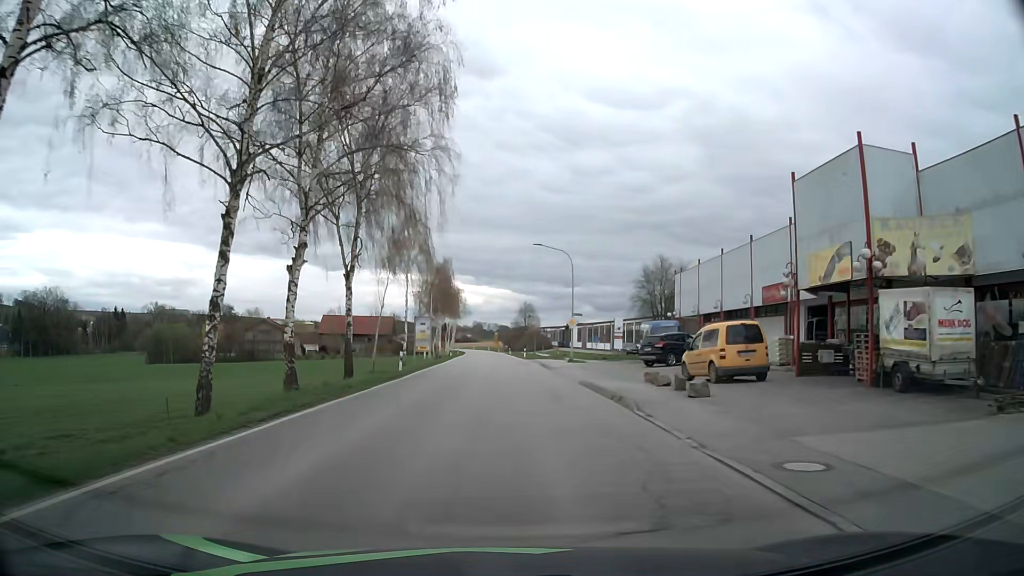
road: secondary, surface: asphalt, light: Day
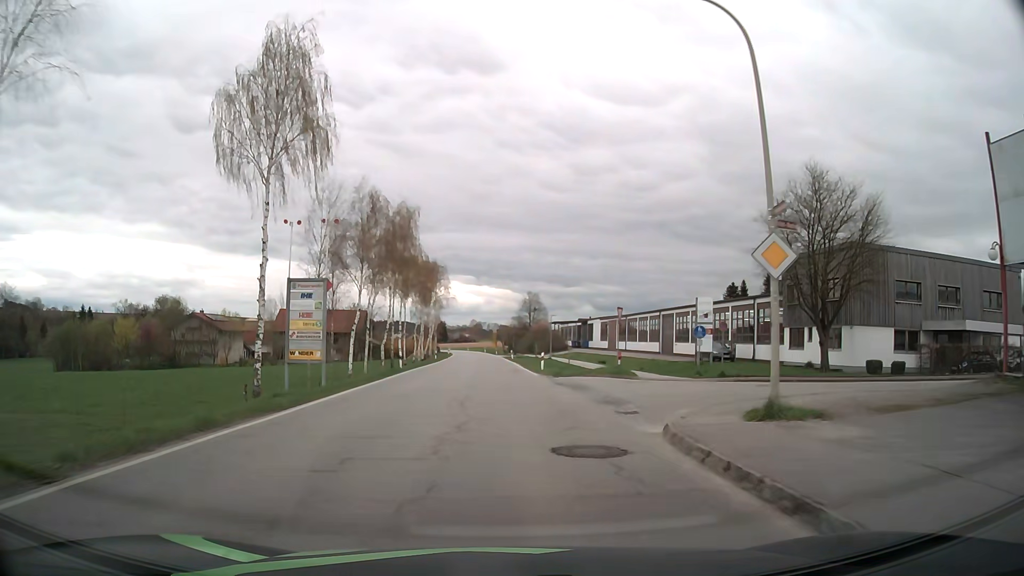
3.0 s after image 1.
(+0.2, +34.7) m; 0°
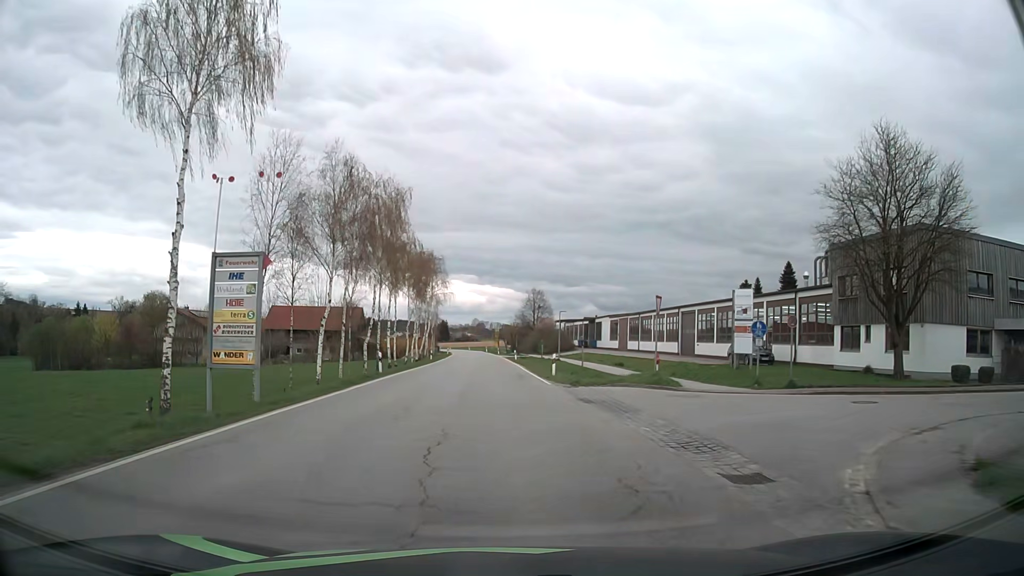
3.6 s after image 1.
(0.0, +7.0) m; 0°
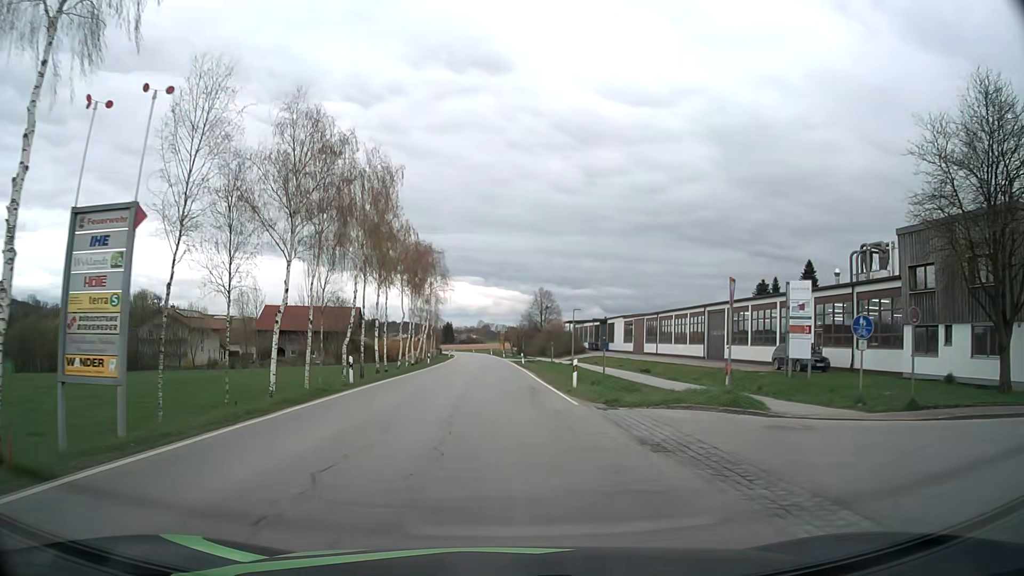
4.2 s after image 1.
(0.0, +7.0) m; -1°
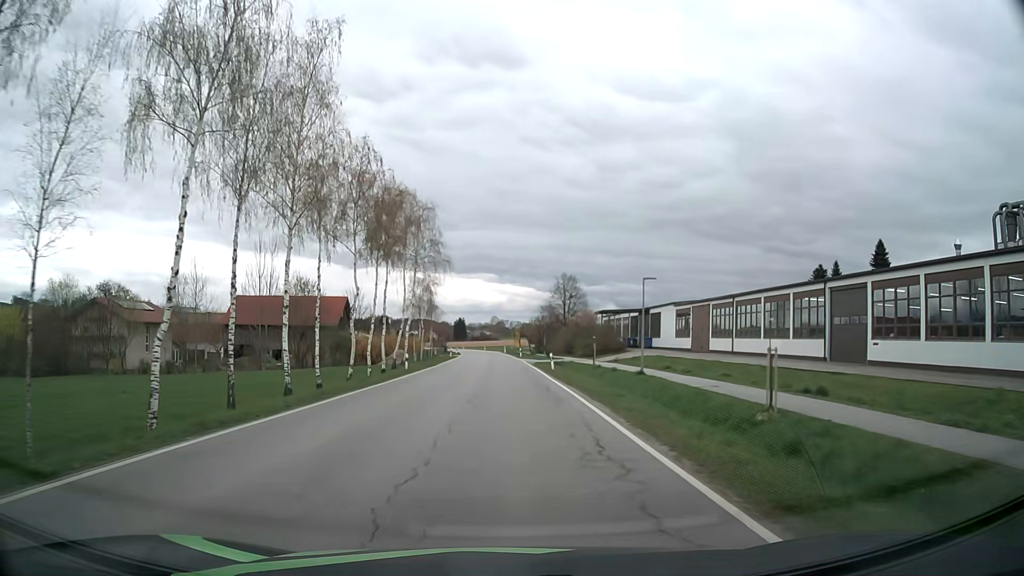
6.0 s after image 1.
(-0.2, +21.3) m; -1°
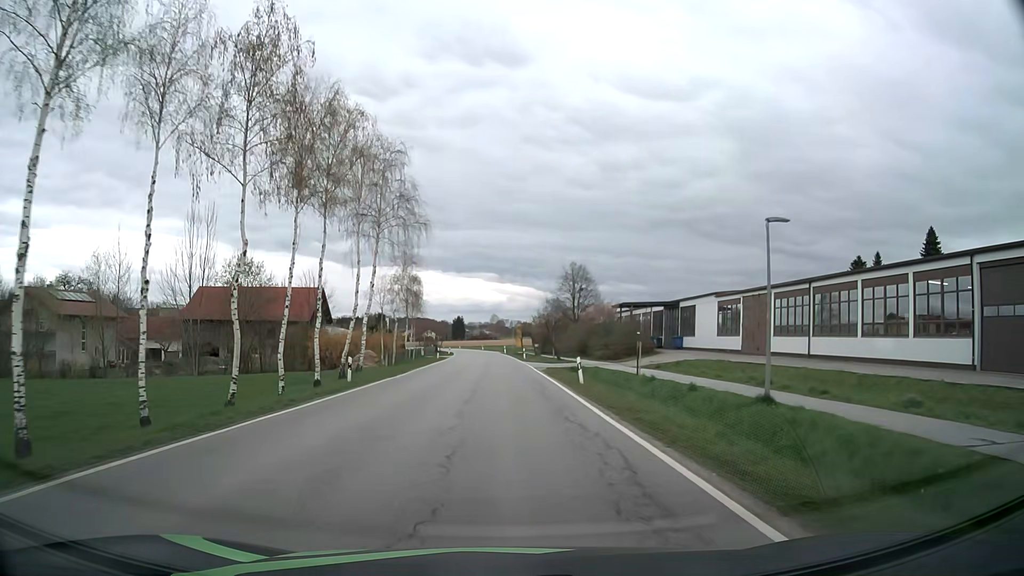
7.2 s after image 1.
(0.0, +14.5) m; 0°
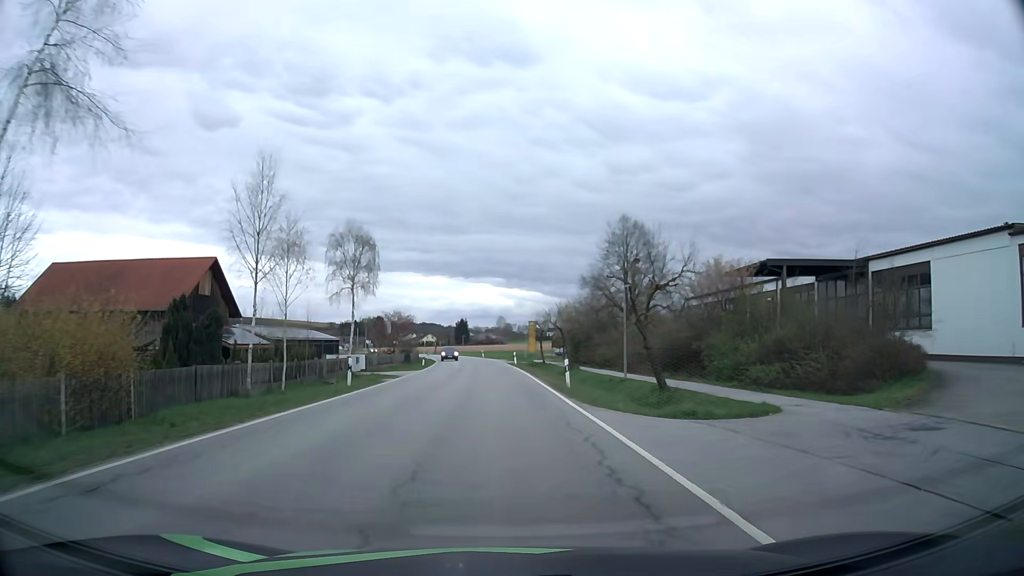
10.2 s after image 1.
(-0.1, +37.3) m; 0°
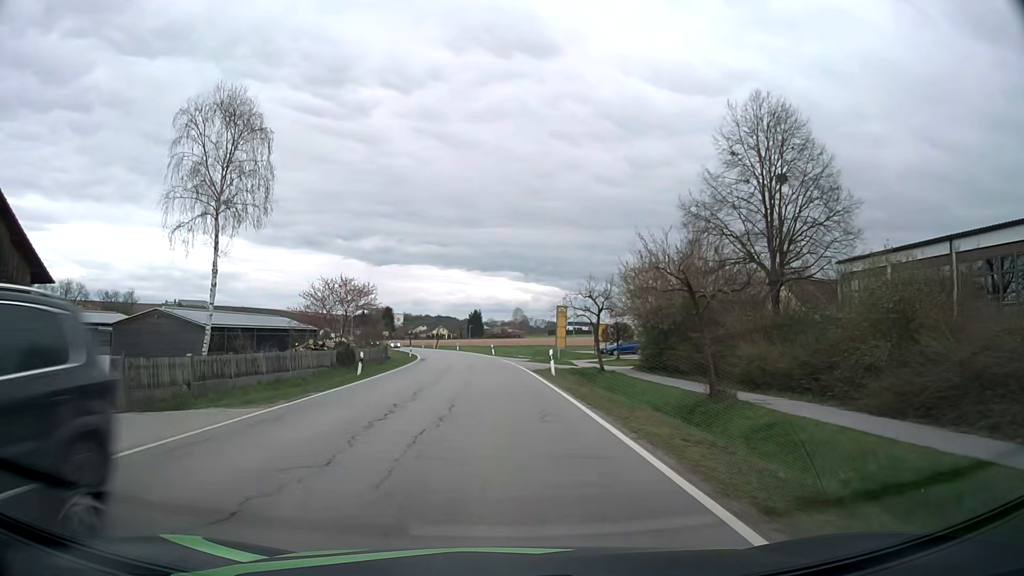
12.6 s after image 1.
(-0.4, +30.6) m; -1°
(0, +10) (0, +20) (0, +30) (0, +40) (0, +50) (-2, +60) (-4, +70) (-6, +79) (-8, +89) (-10, +99) m
